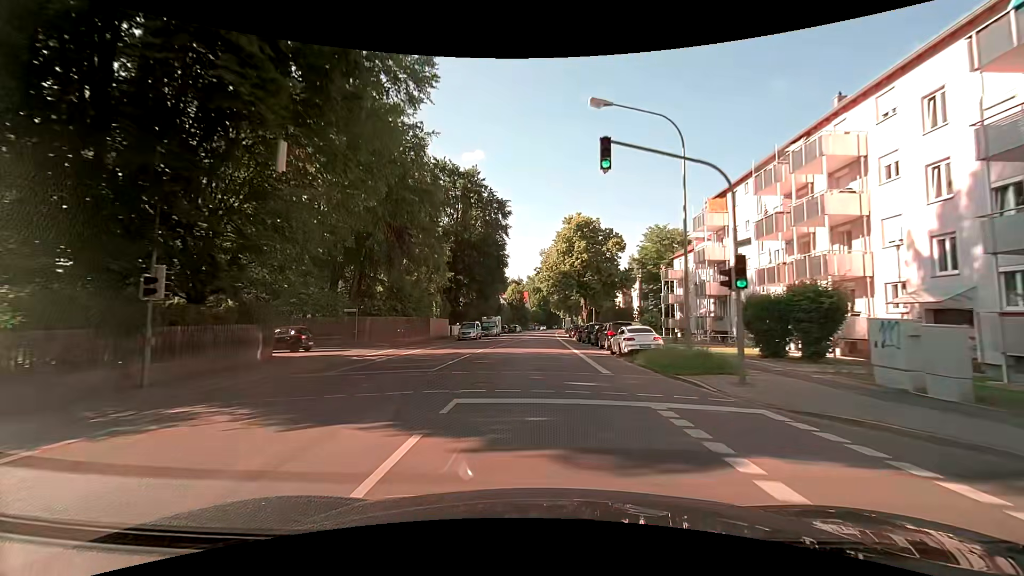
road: secondary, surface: asphalt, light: Day
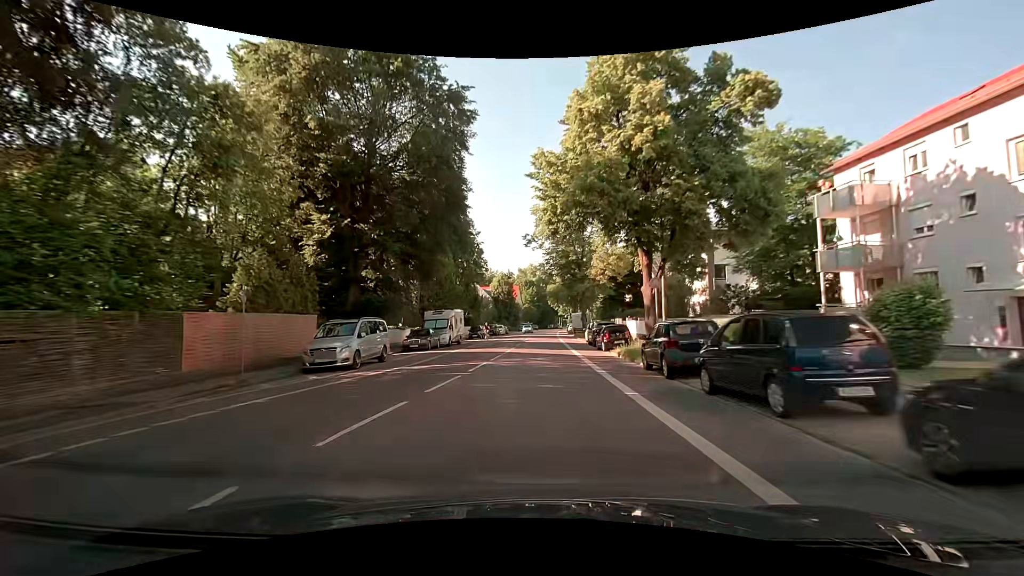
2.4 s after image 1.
(+0.3, +32.6) m; +1°
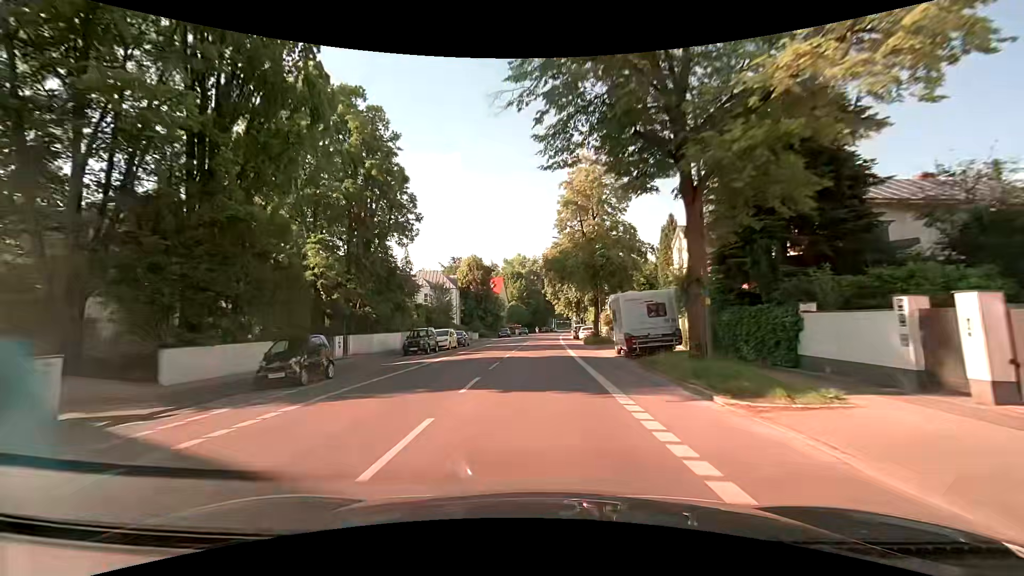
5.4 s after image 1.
(+0.5, +41.5) m; +1°
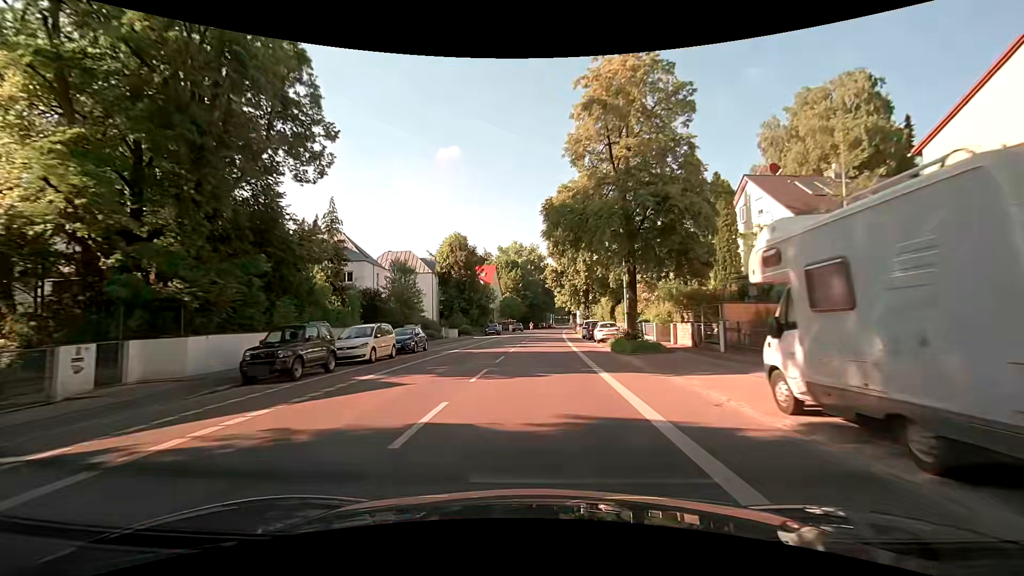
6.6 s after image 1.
(0.0, +17.0) m; -1°
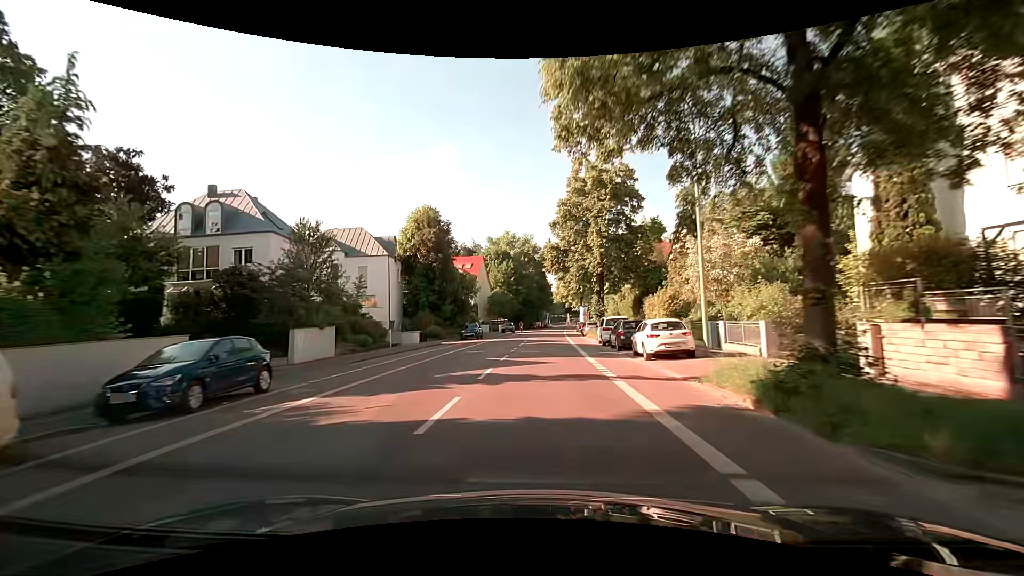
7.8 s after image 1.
(+0.5, +17.2) m; +2°
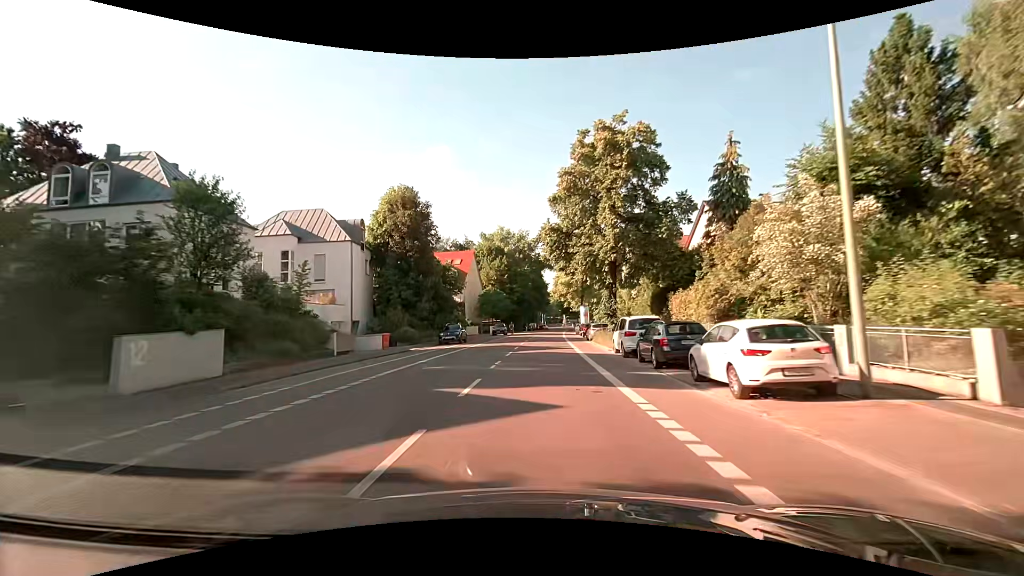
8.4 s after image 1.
(0.0, +8.7) m; 0°
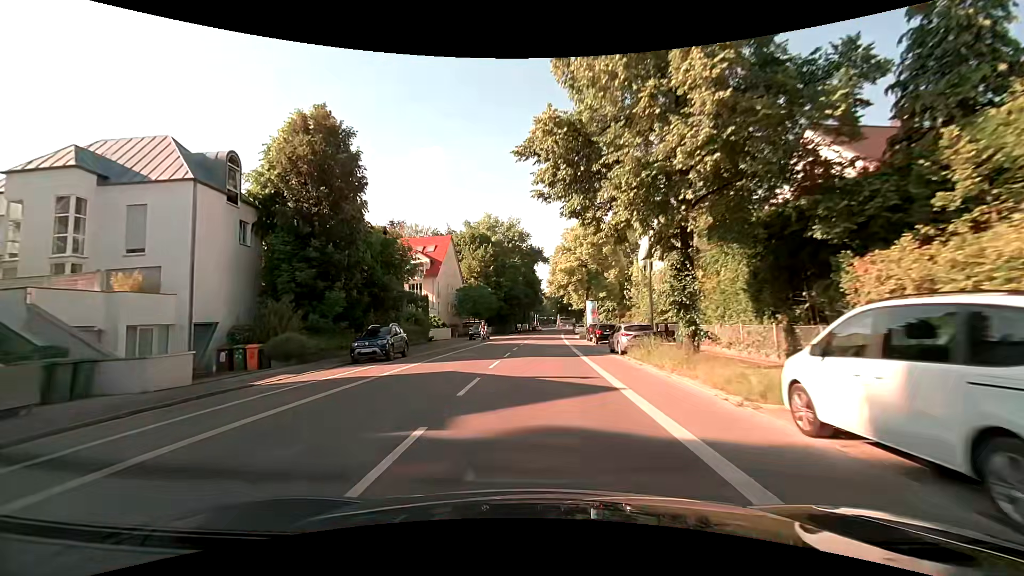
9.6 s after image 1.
(+0.4, +17.6) m; +2°
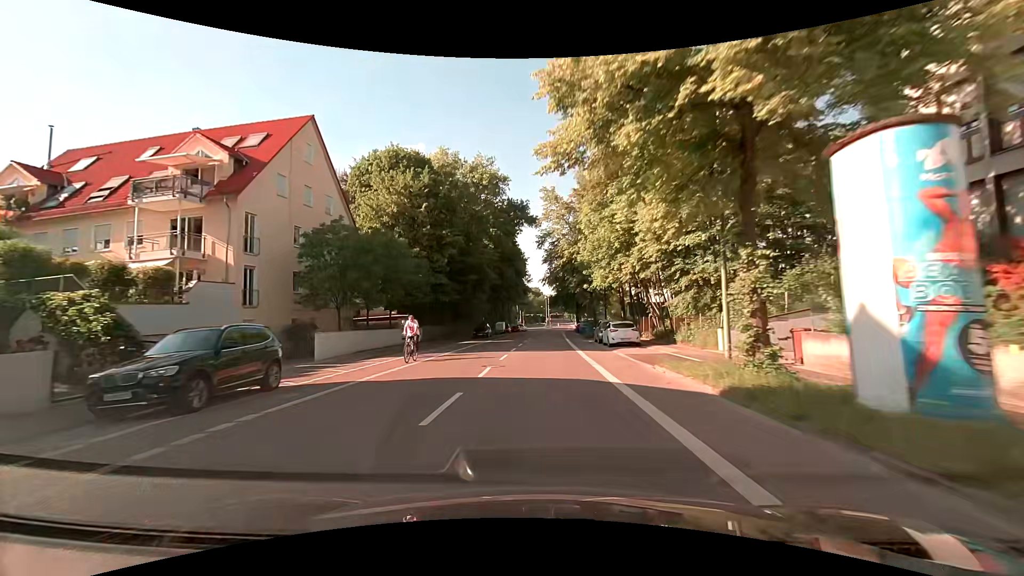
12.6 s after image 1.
(+0.7, +44.7) m; +2°
(0, +10) (0, +20) (0, +30) (0, +40) (+1, +50) (+1, +60) (+2, +70) (+2, +80) (+3, +90) (+4, +100) m
